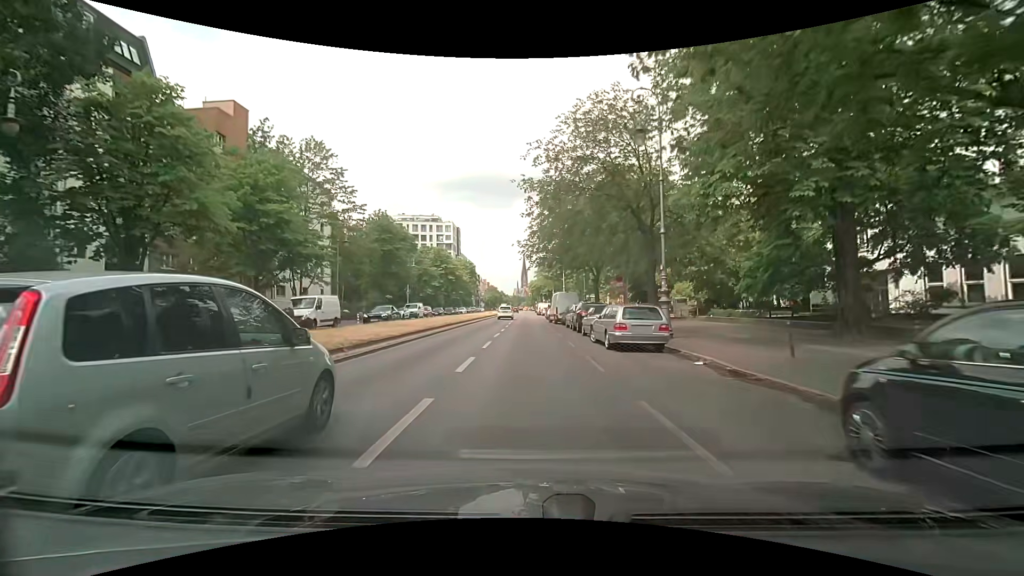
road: secondary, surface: asphalt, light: Day
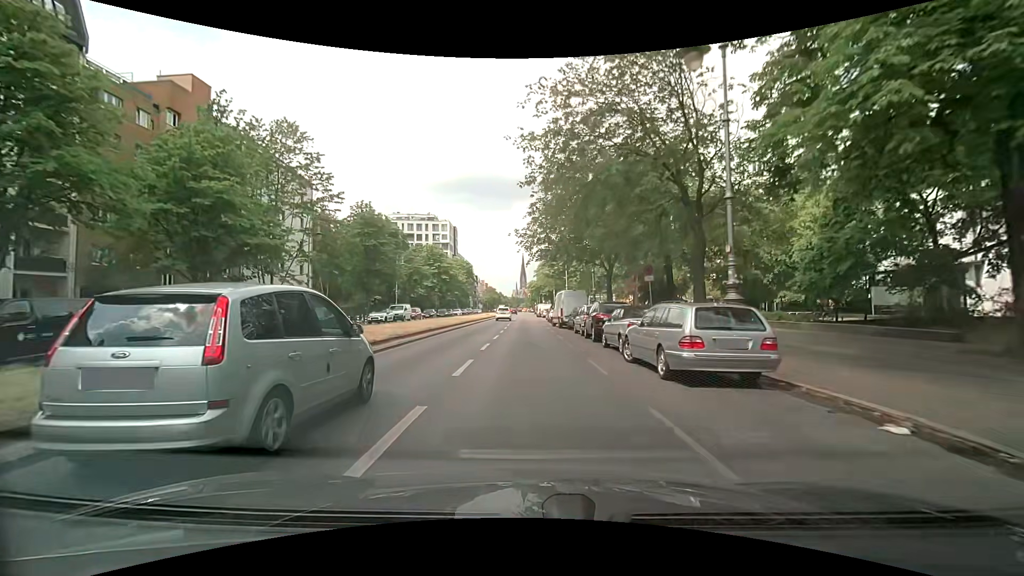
(0.0, +6.5) m; -1°
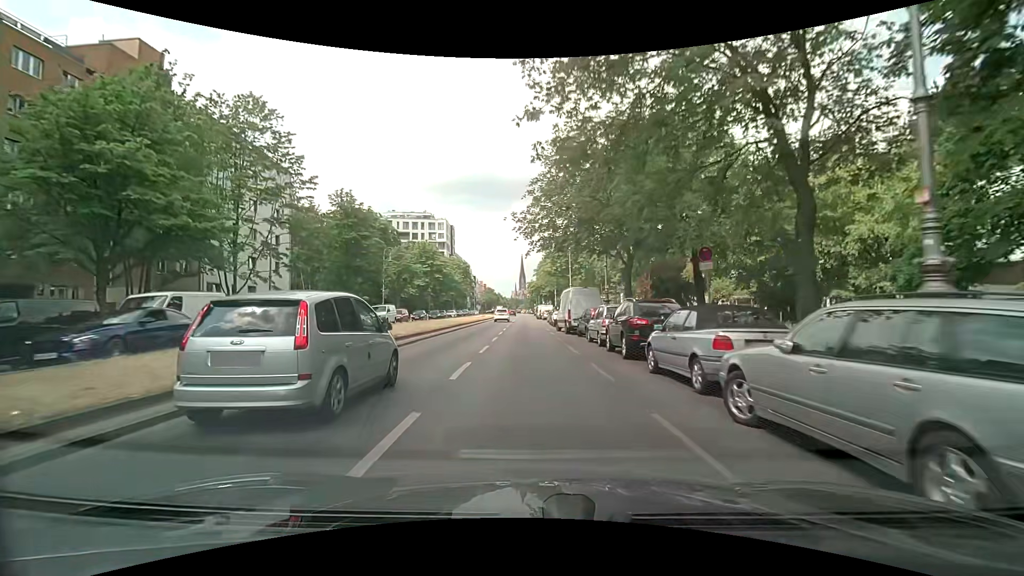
(0.0, +6.4) m; 0°
(0, +10) (0, +20) (0, +30) (0, +40) (0, +50) (0, +60) (0, +70) (0, +80) (0, +90) (0, +100) m
